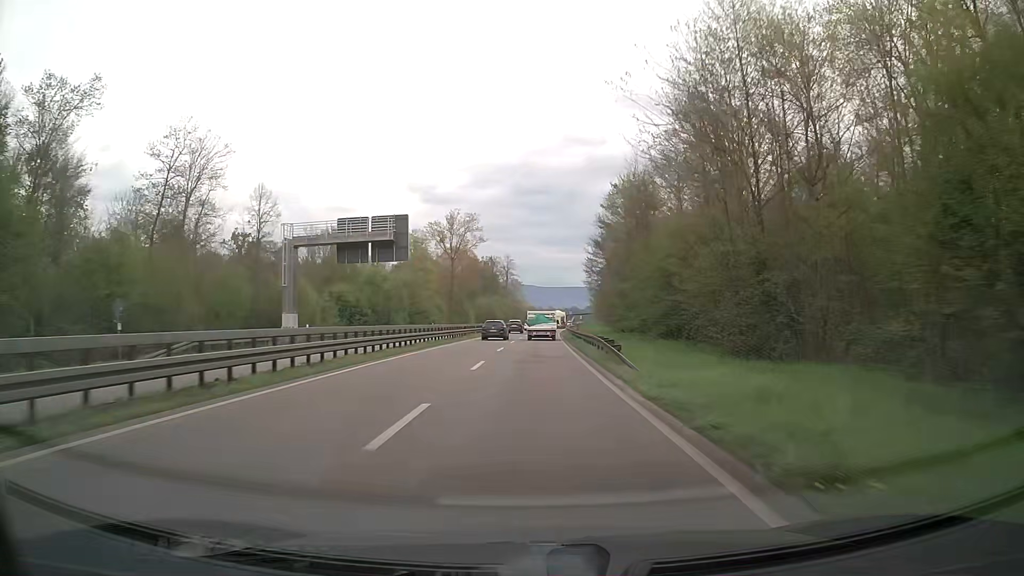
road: trunk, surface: asphalt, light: Day
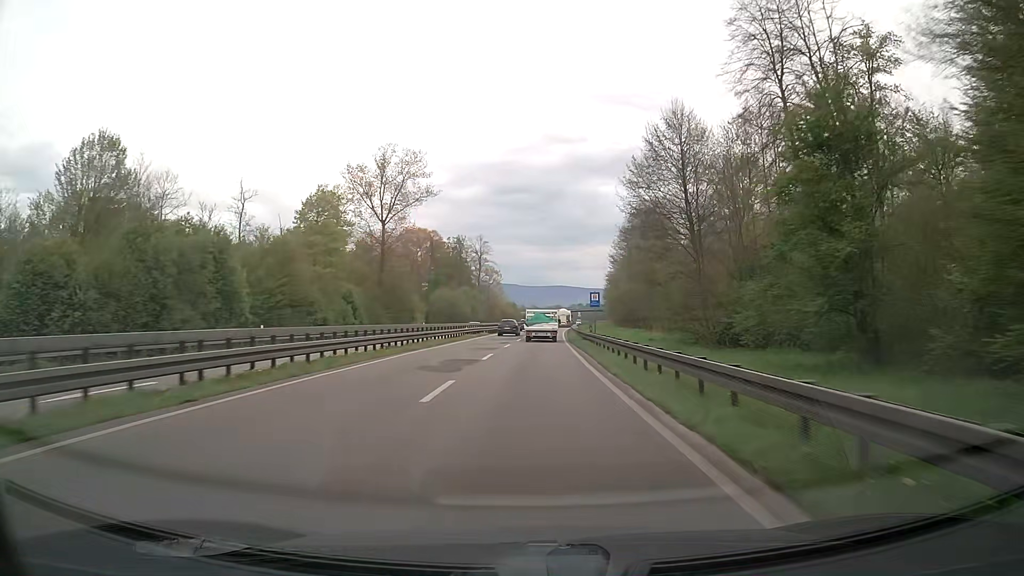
(+0.8, +56.1) m; +1°
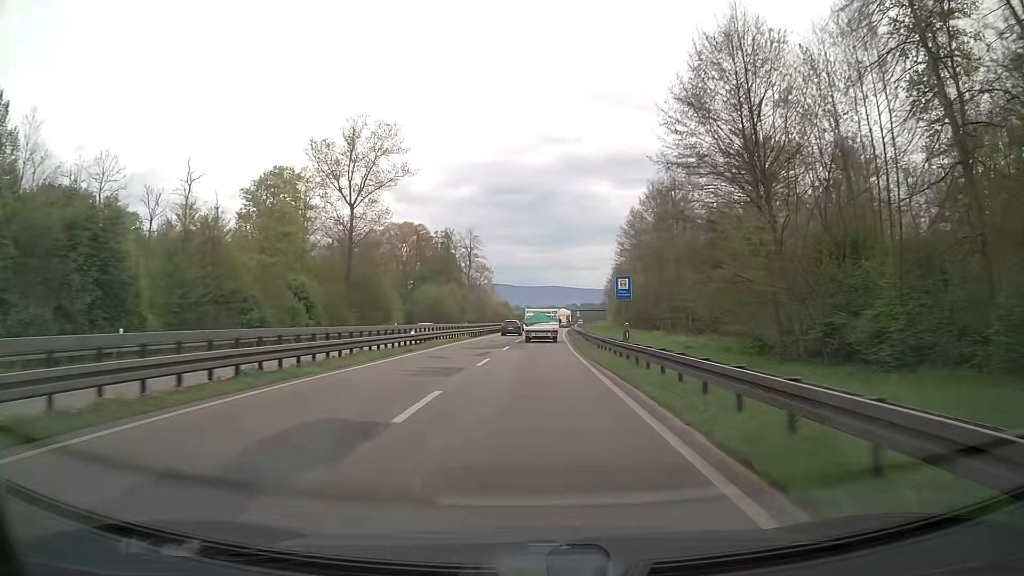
(+0.1, +14.3) m; 0°
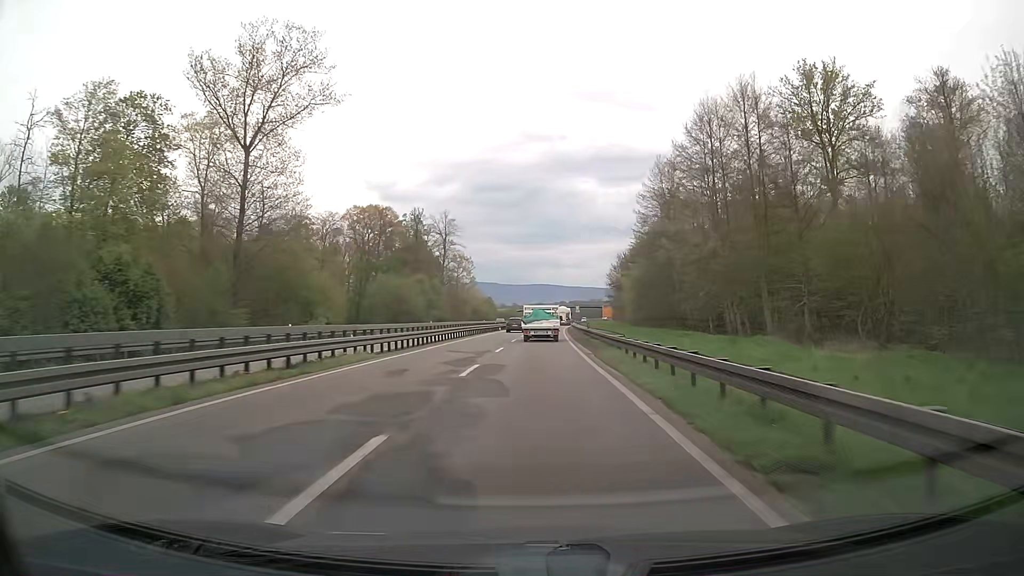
(+0.4, +29.0) m; +2°
(0, +10) (0, +20) (0, +30) (0, +40) (0, +50) (0, +60) (+1, +70) (+1, +80) (+1, +90) (+1, +100) m
